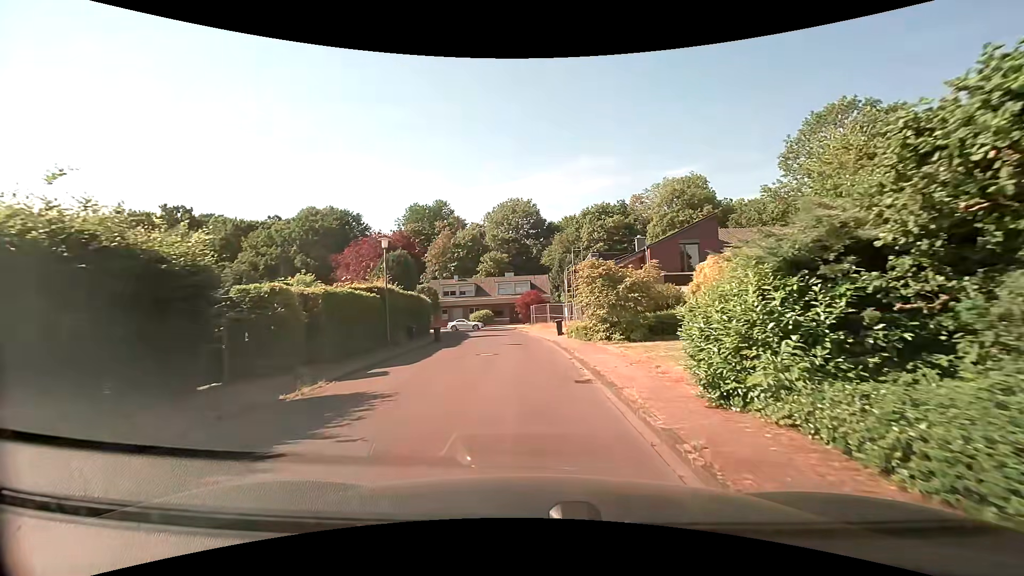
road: residential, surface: asphalt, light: Day
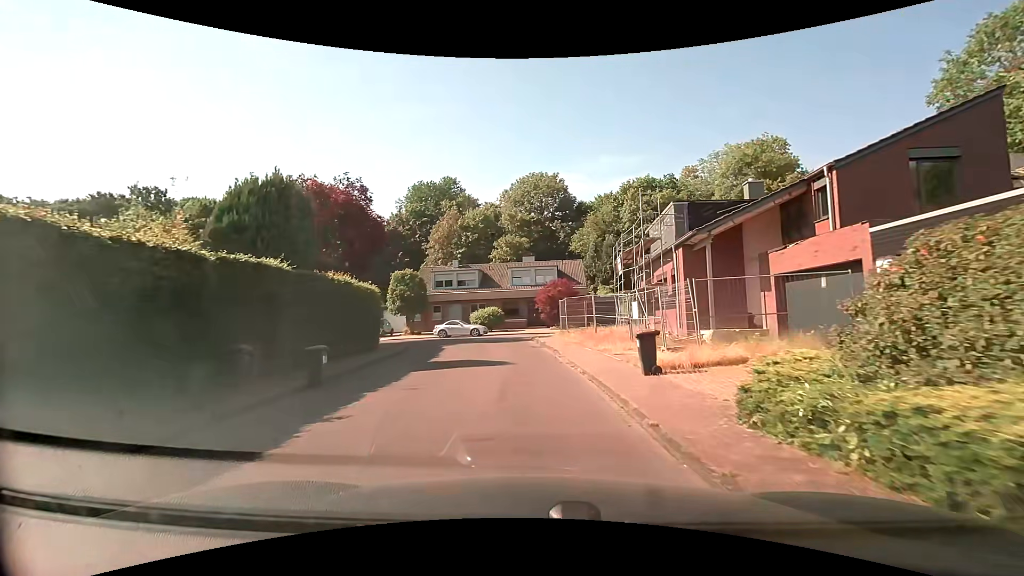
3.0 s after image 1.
(-0.4, +18.8) m; -2°
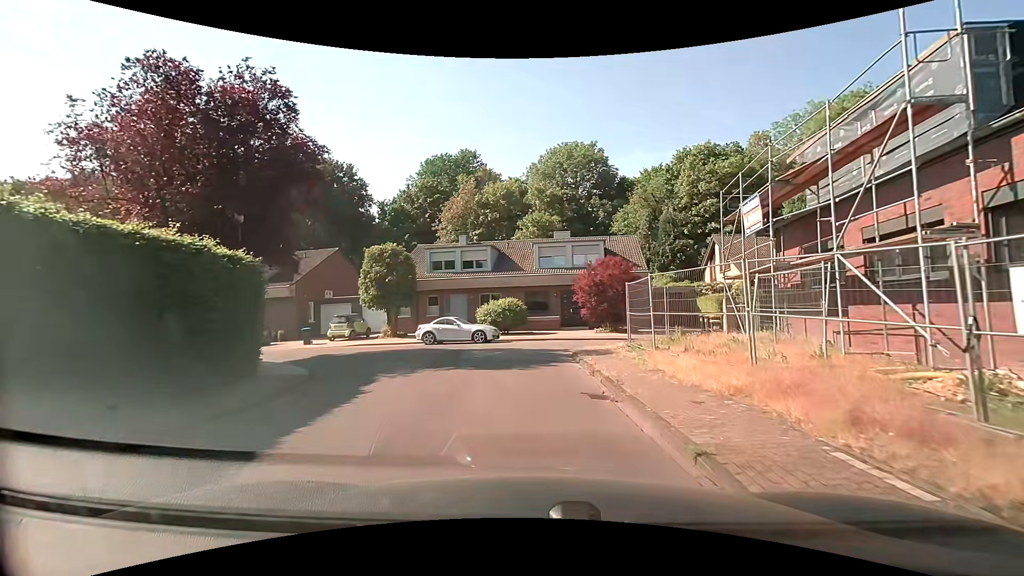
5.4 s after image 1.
(-0.5, +13.4) m; -4°
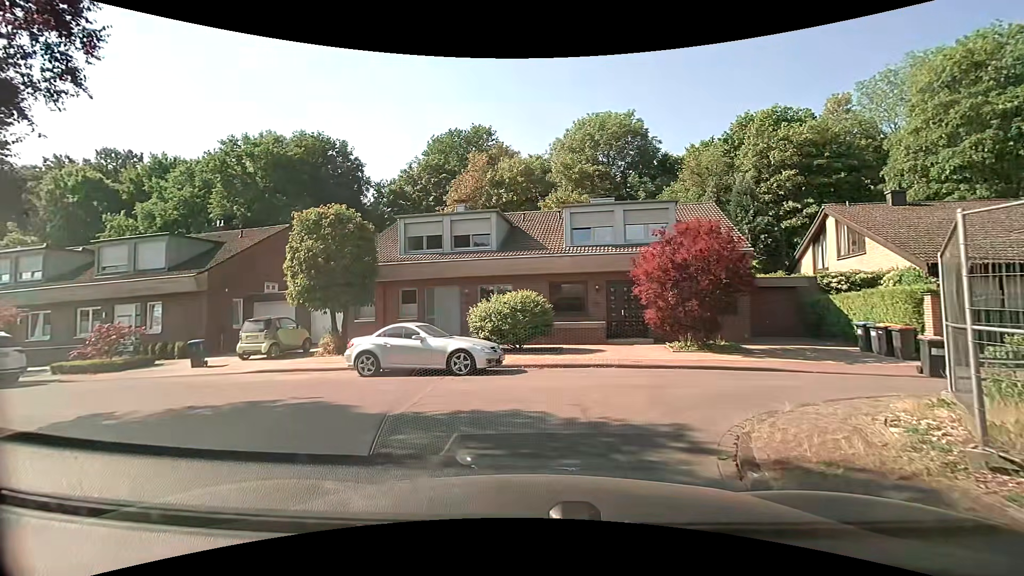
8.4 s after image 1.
(-0.3, +11.2) m; -2°
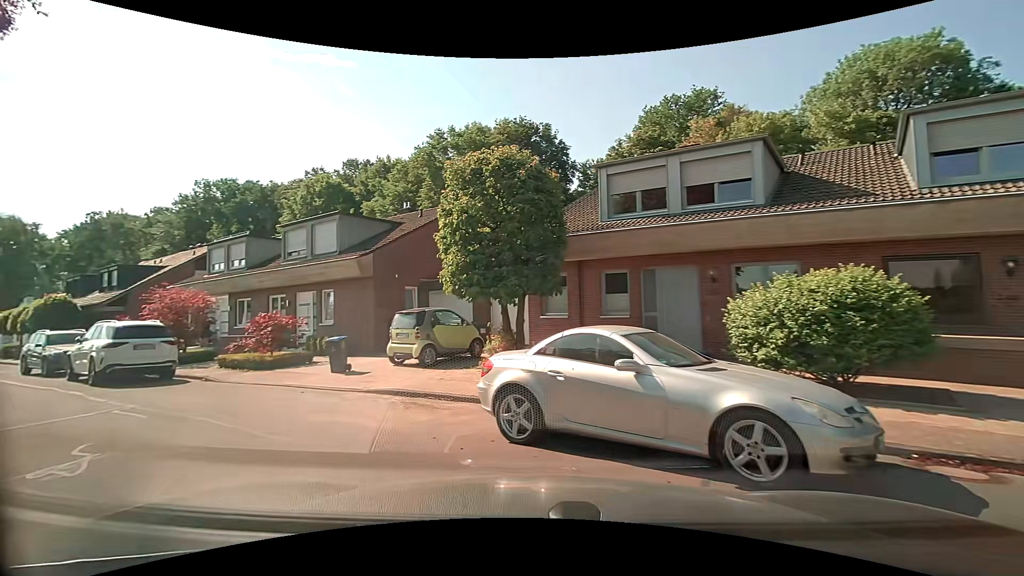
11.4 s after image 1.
(-0.9, +7.4) m; -25°
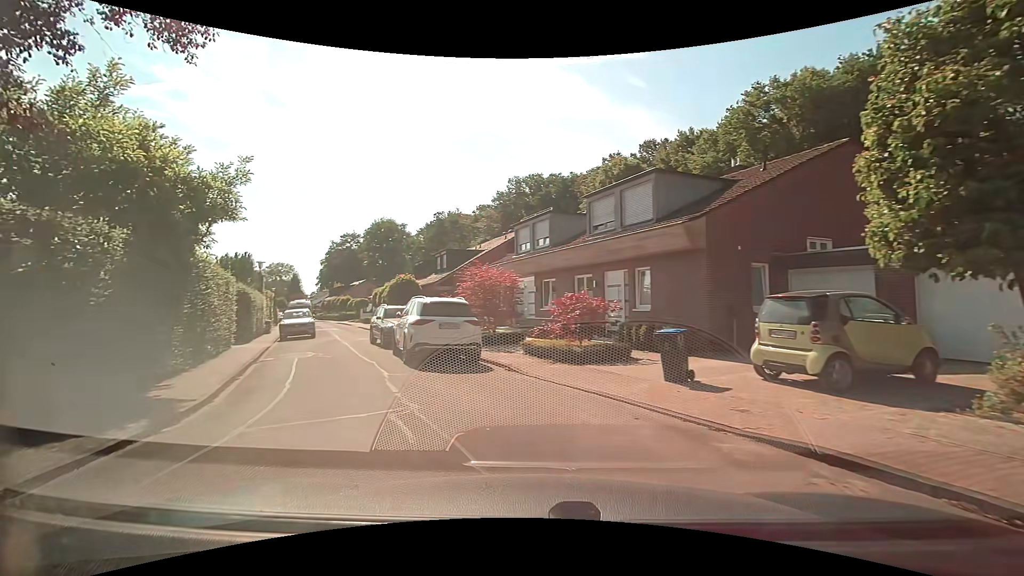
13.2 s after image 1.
(-1.3, +4.7) m; -33°
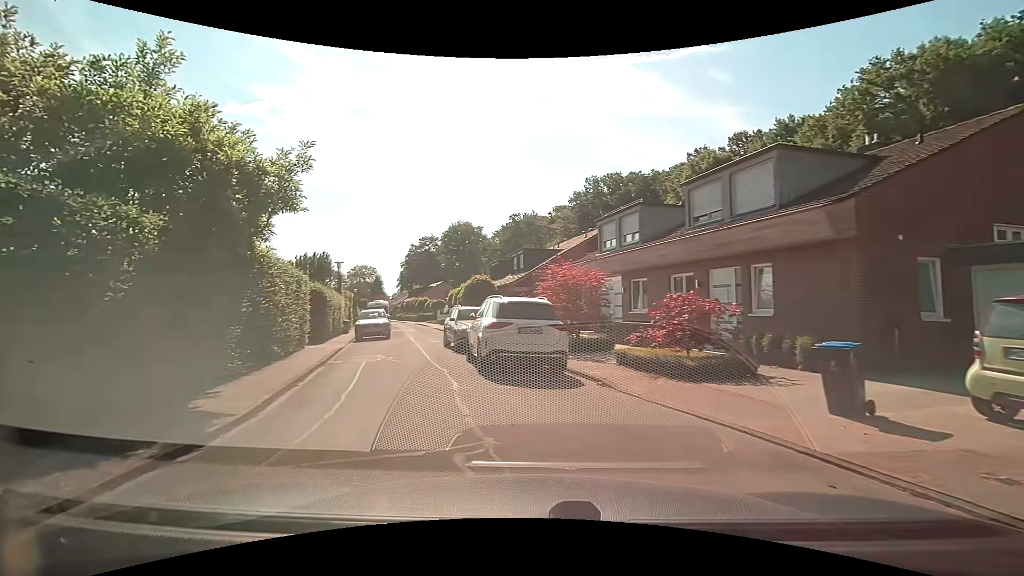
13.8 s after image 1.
(-0.1, +2.0) m; -8°
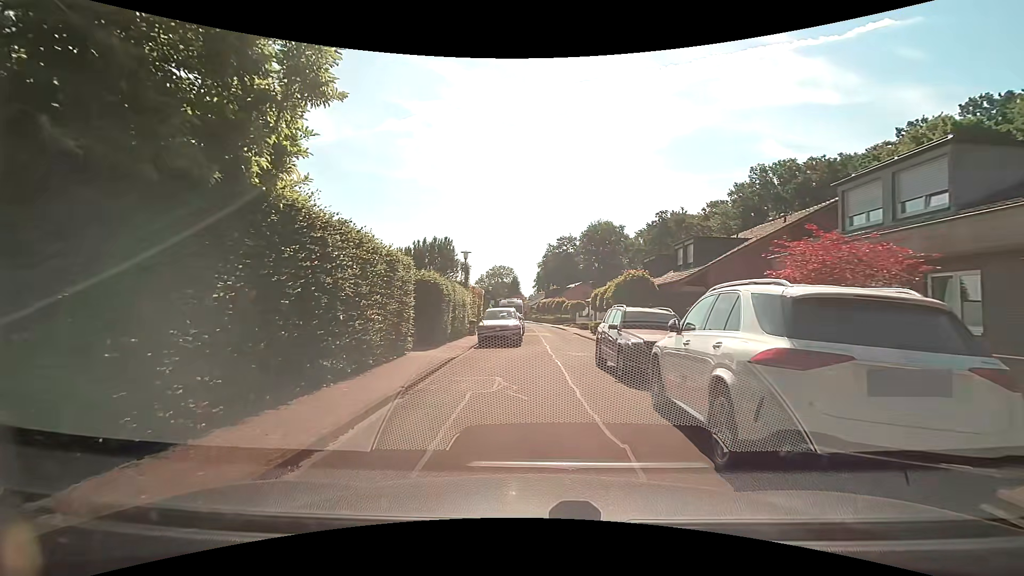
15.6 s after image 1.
(-1.1, +6.7) m; -16°
(0, +10) (+1, +20) (+2, +30) (+2, +40) (+1, +50) (+1, +60) (0, +70) (-1, +80) (-3, +90) (-4, +100) m
